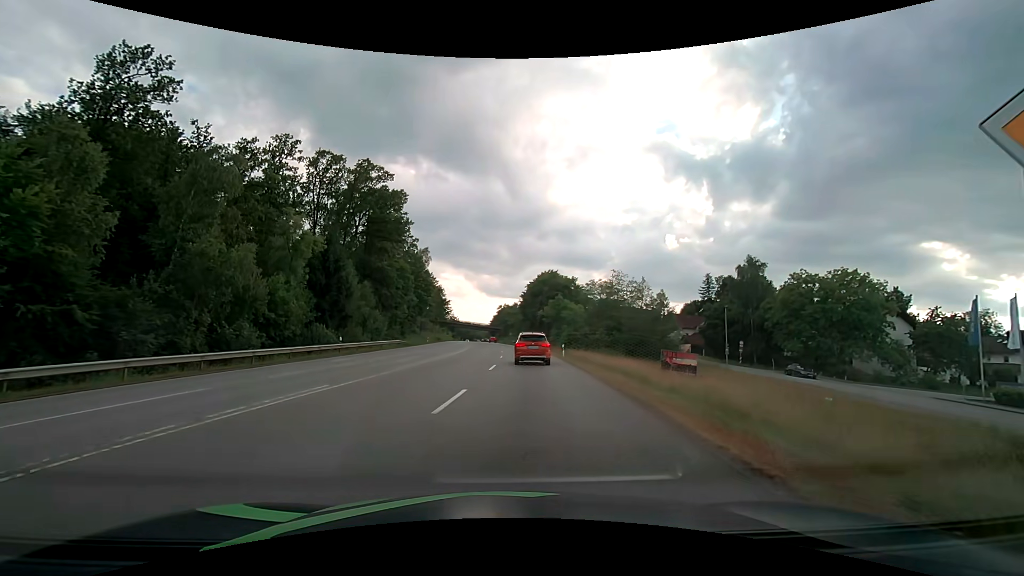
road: secondary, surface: asphalt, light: Day
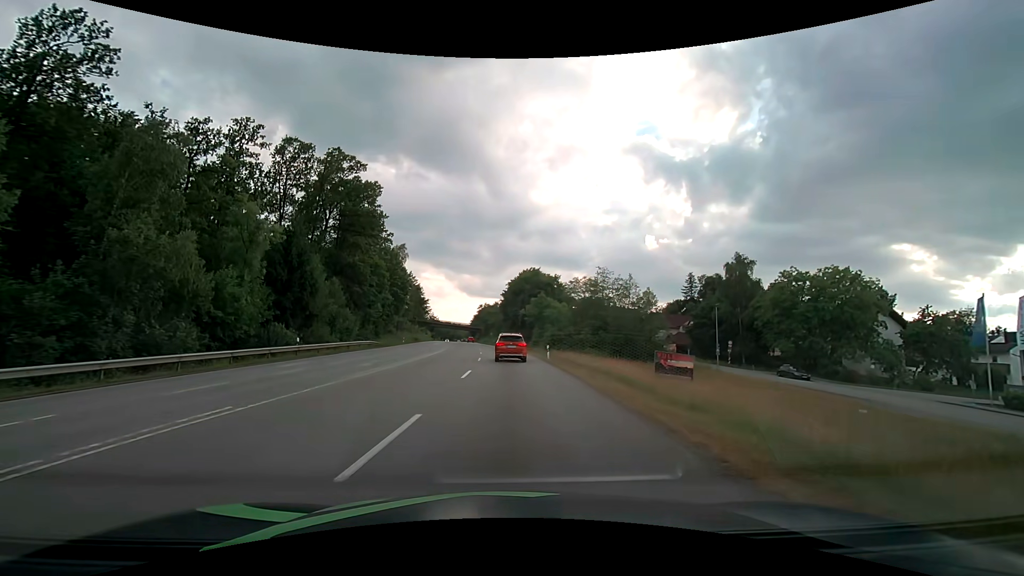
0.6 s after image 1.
(+0.1, +3.9) m; +2°
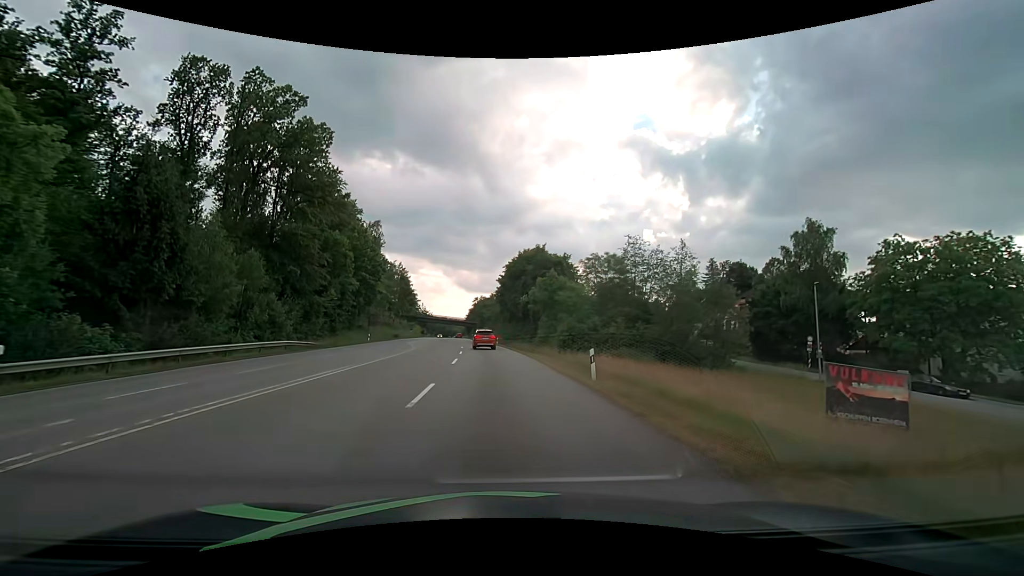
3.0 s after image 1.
(+0.2, +19.9) m; 0°
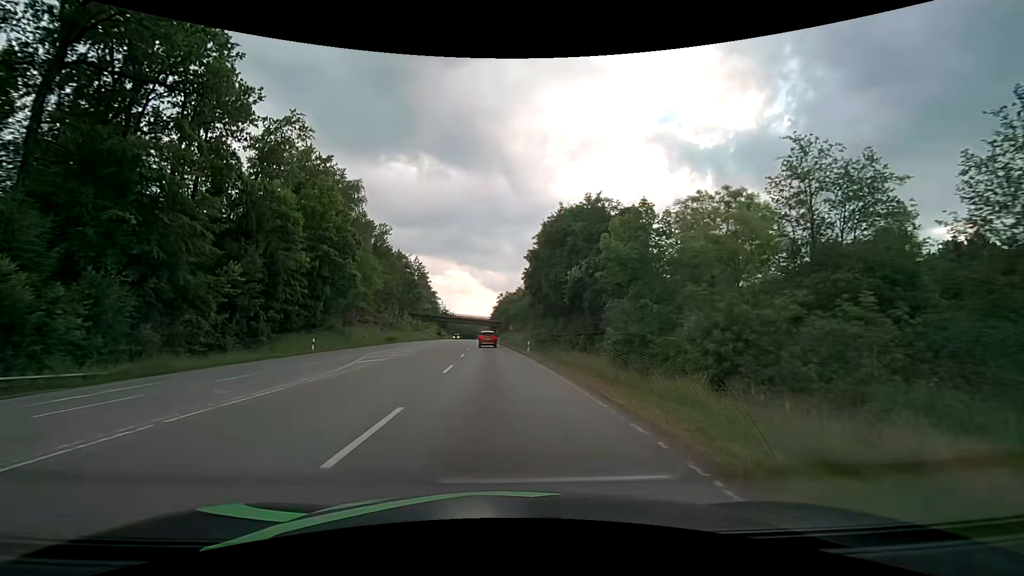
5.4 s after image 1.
(-0.6, +26.7) m; -3°
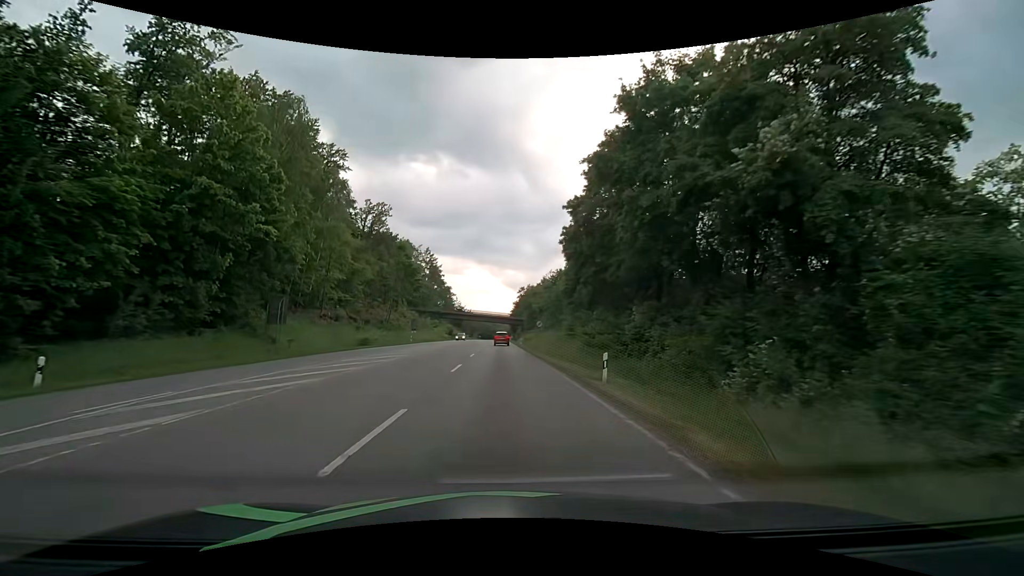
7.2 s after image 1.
(-0.5, +24.2) m; -2°
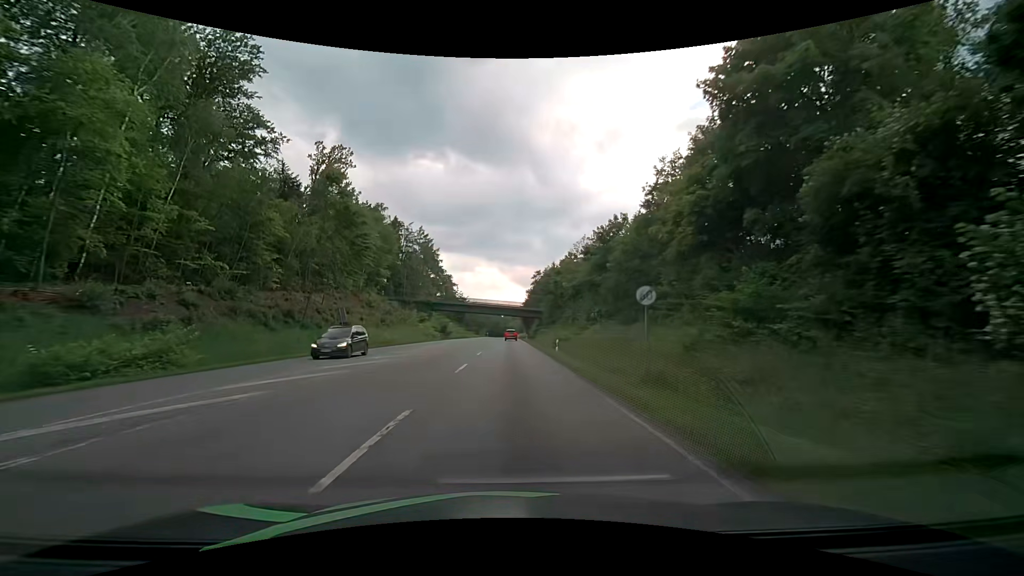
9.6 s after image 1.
(-1.0, +36.2) m; -2°
